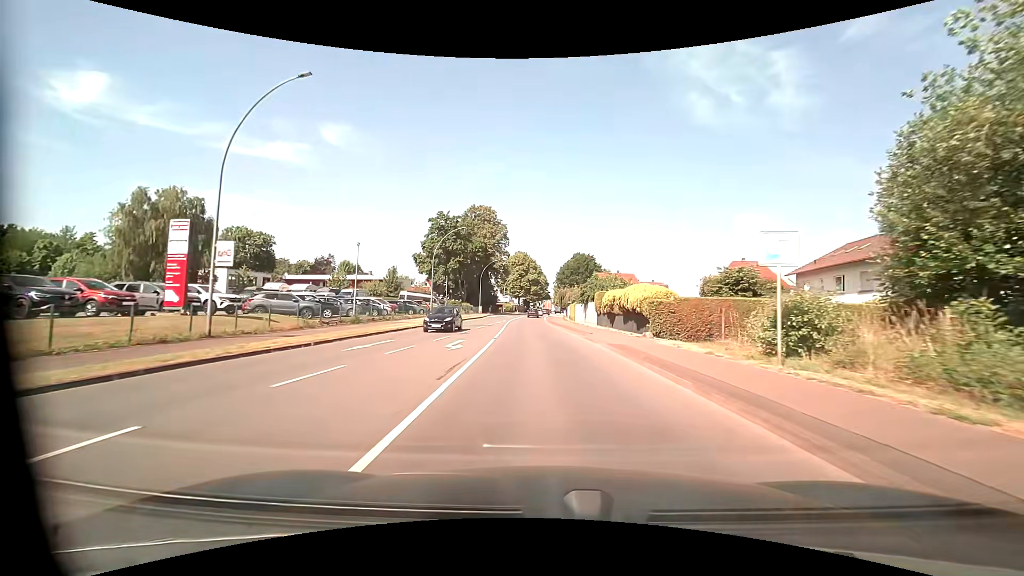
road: primary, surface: asphalt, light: Day
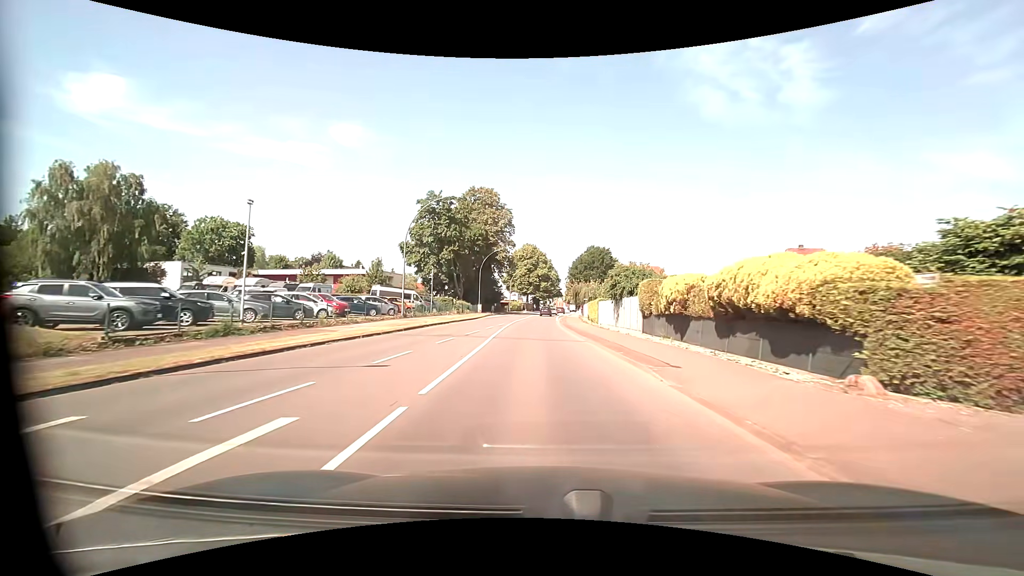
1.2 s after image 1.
(-0.1, +14.8) m; -1°
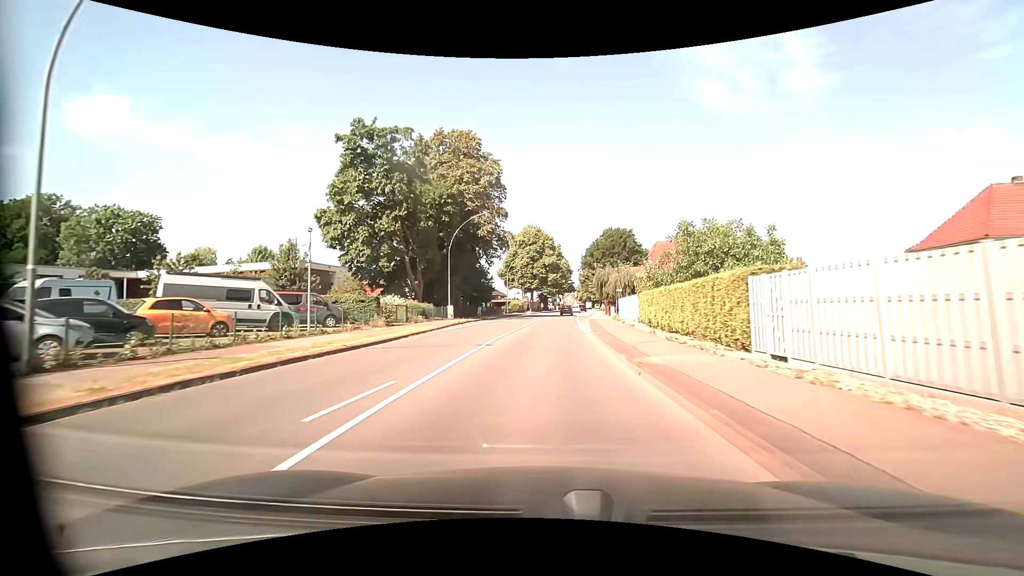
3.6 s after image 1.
(-0.3, +30.2) m; -1°
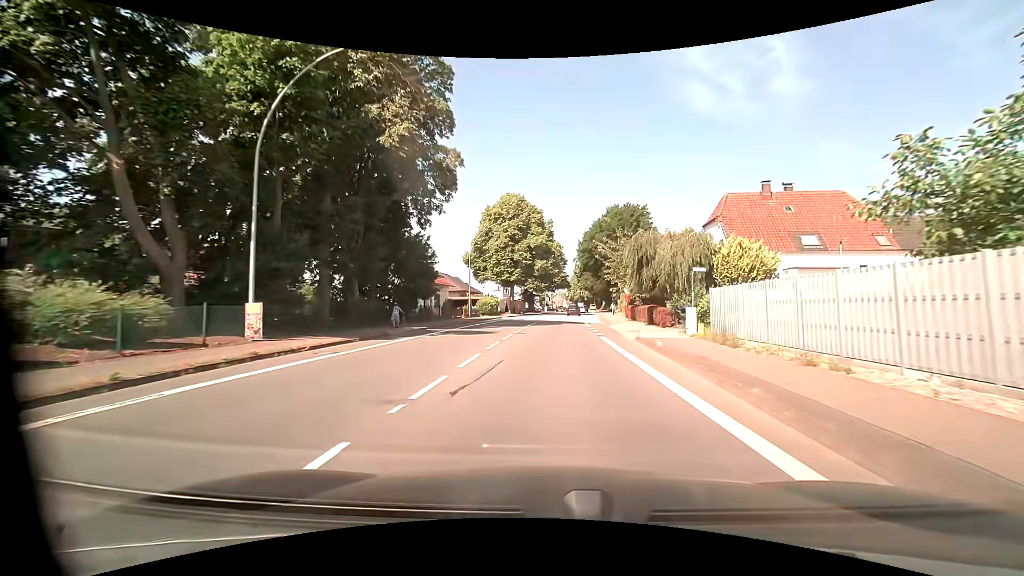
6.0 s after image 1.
(+0.1, +31.0) m; +1°
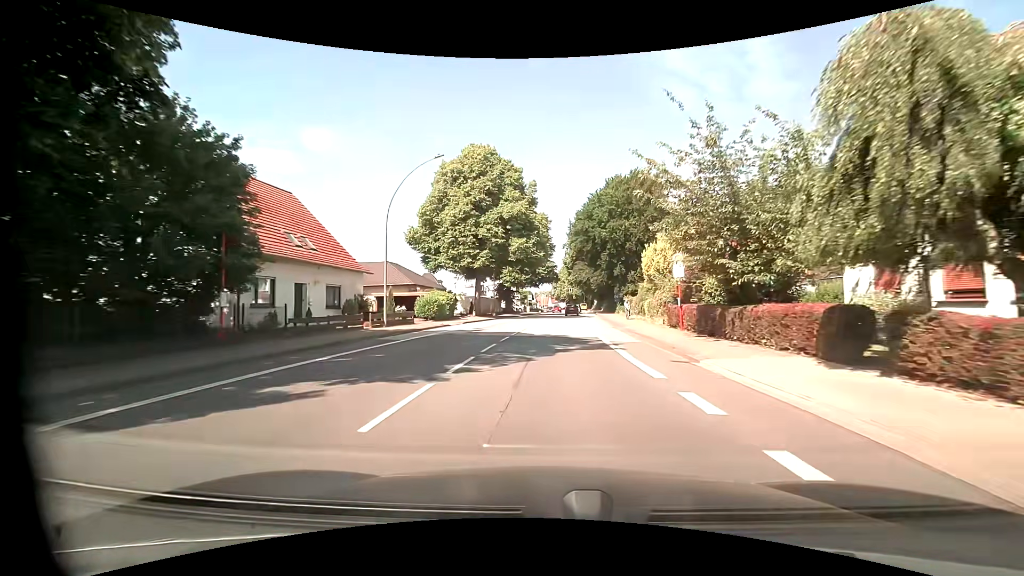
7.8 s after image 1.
(+0.5, +23.5) m; +2°
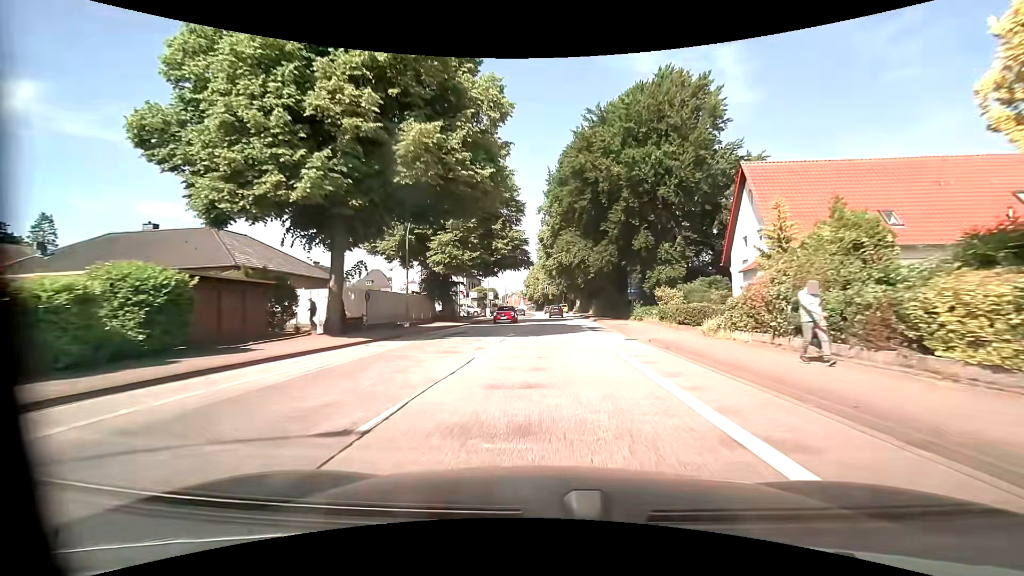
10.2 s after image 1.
(+0.7, +31.5) m; +3°
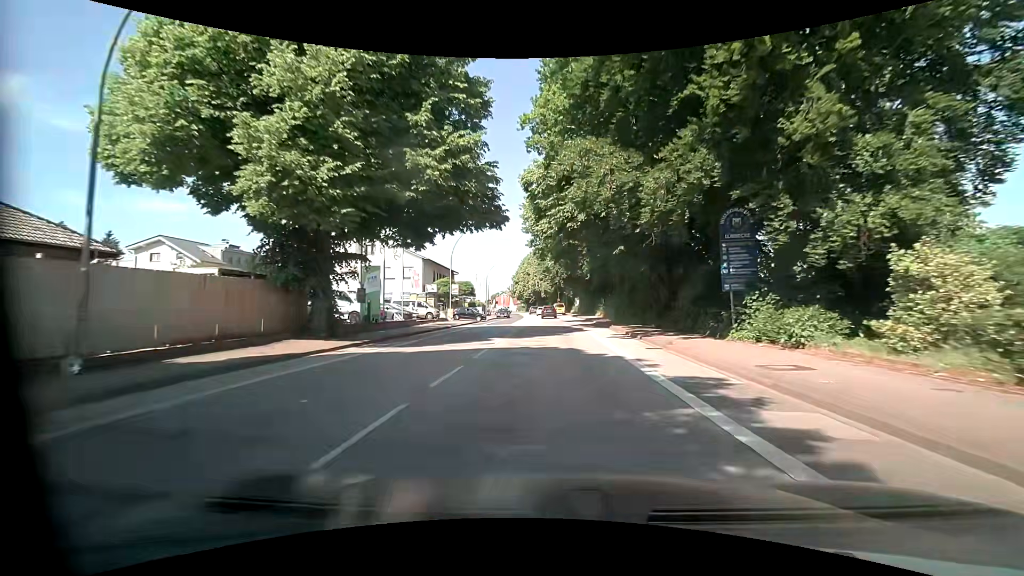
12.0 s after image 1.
(+0.2, +23.7) m; +1°
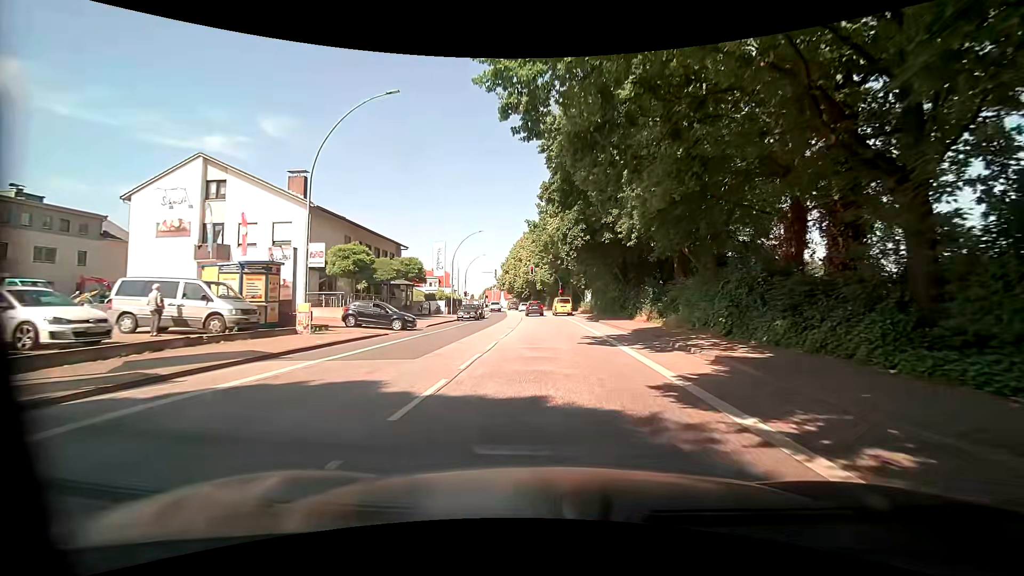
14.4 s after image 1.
(-0.1, +29.5) m; +1°
(0, +10) (0, +20) (-1, +30) (-1, +40) (-2, +50) (-2, +60) (-3, +70) (-4, +80) (-6, +90) (-7, +100) m
